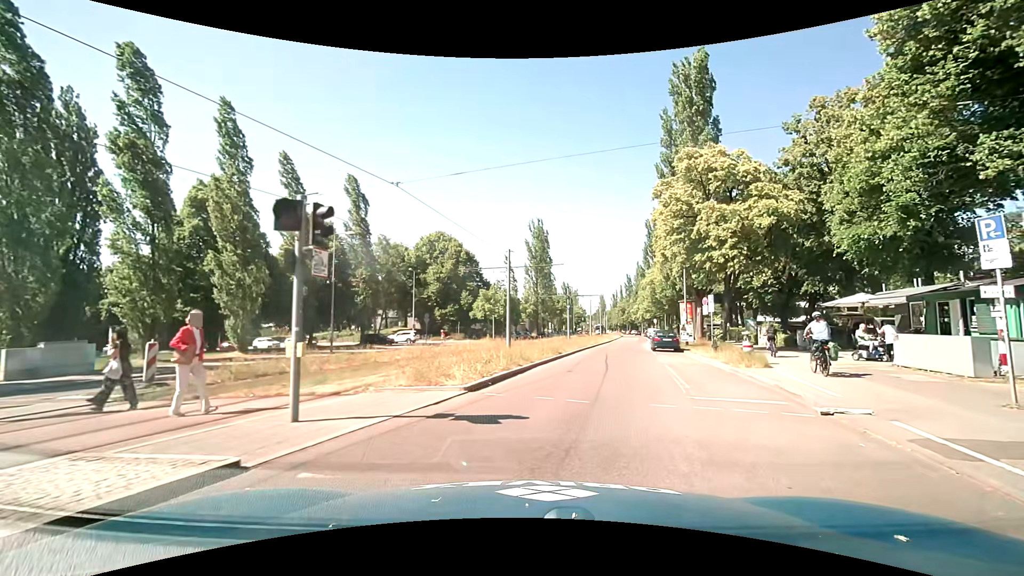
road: secondary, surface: asphalt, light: Day
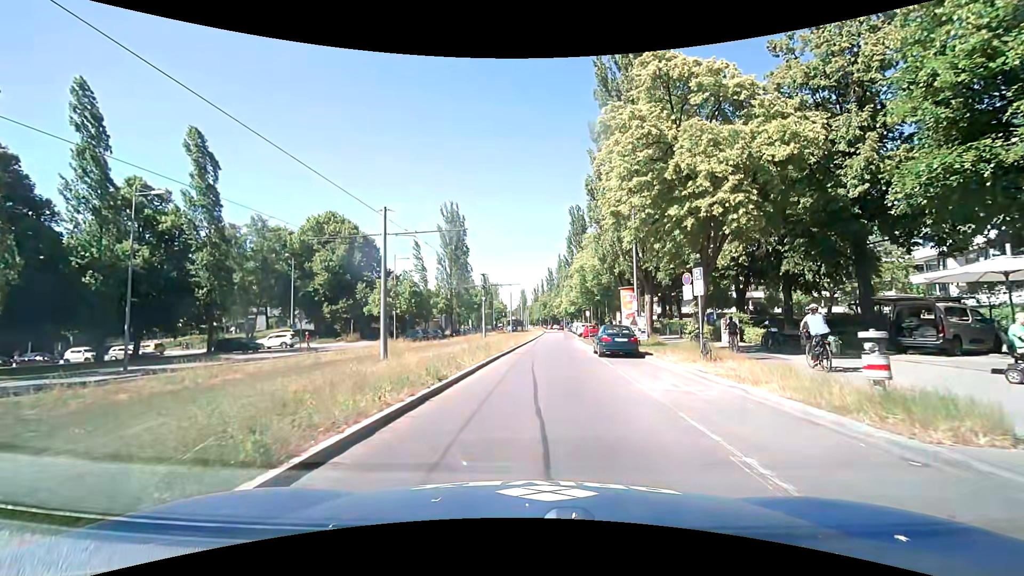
(+1.2, +11.9) m; +9°
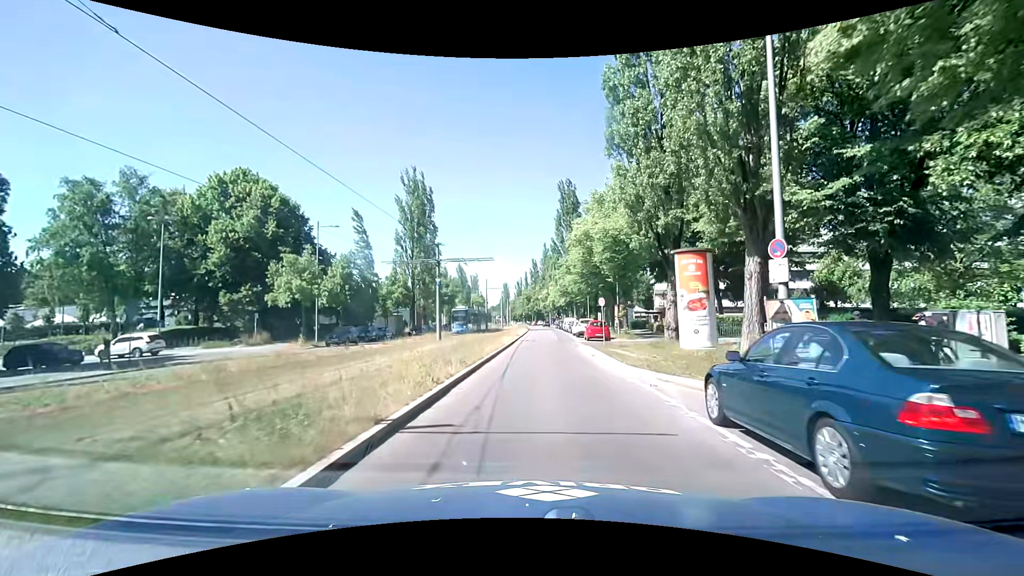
(+0.2, +18.1) m; +1°
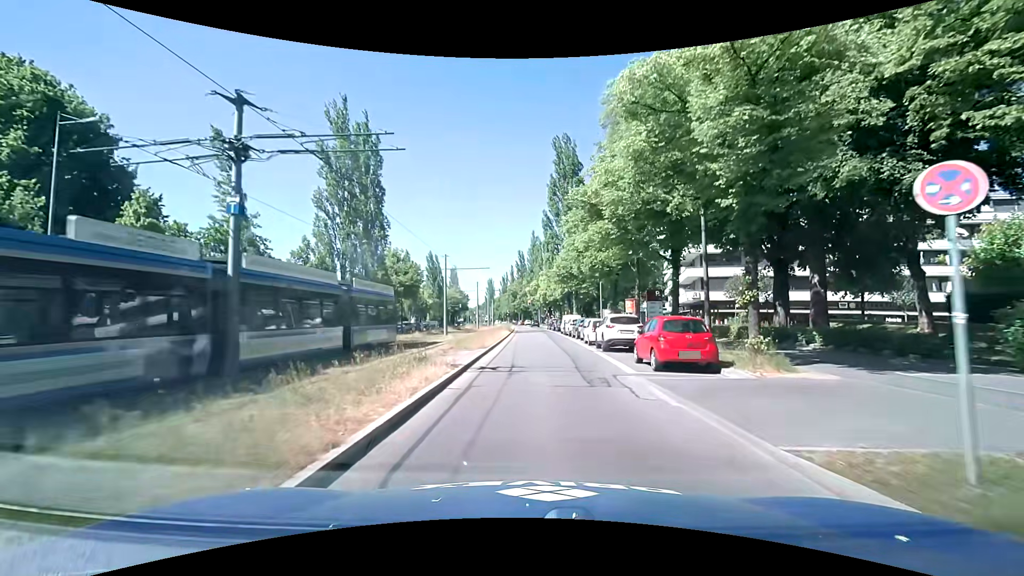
(+0.3, +23.2) m; +2°
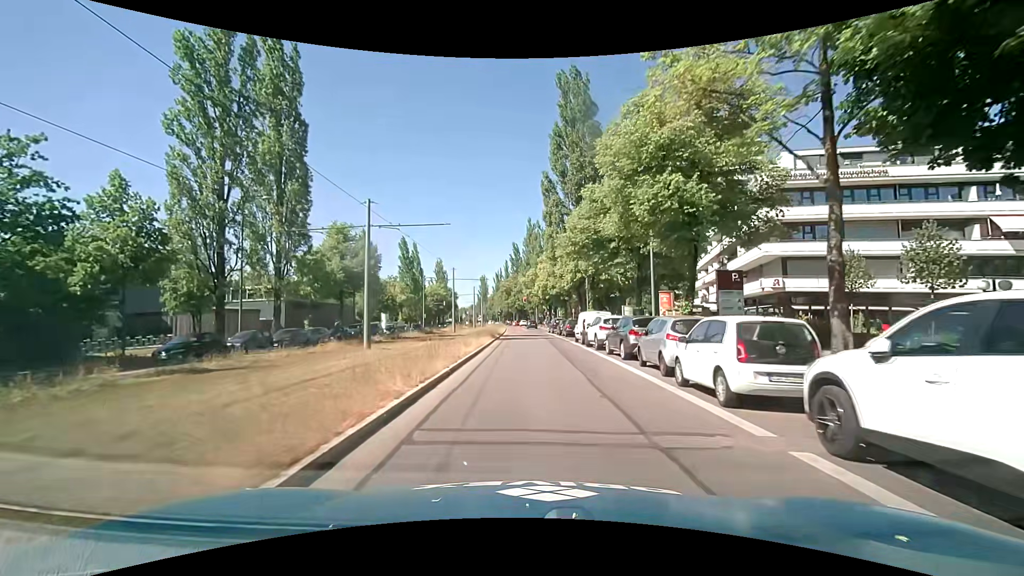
(-0.1, +19.9) m; 0°
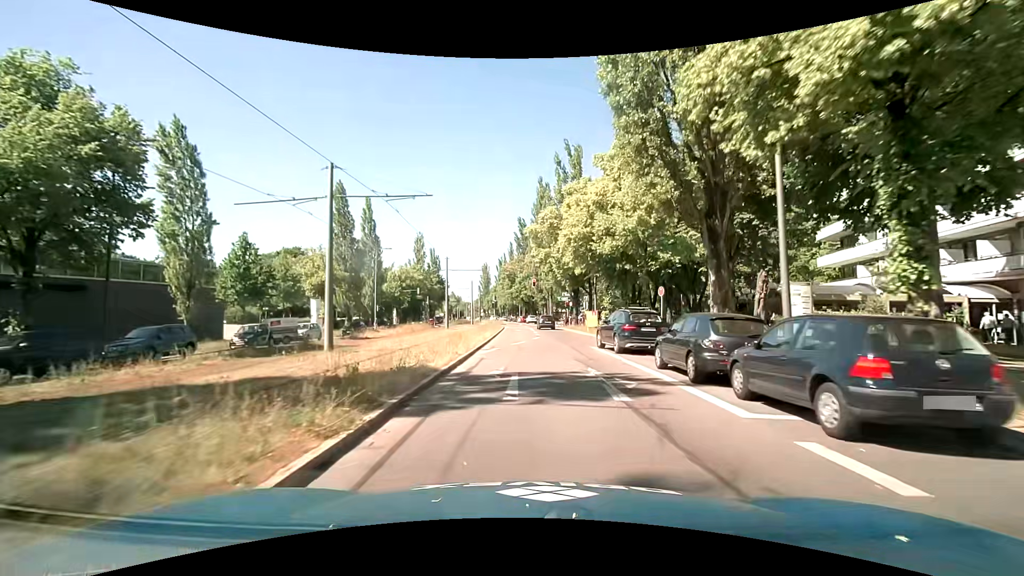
(-0.8, +35.3) m; -2°
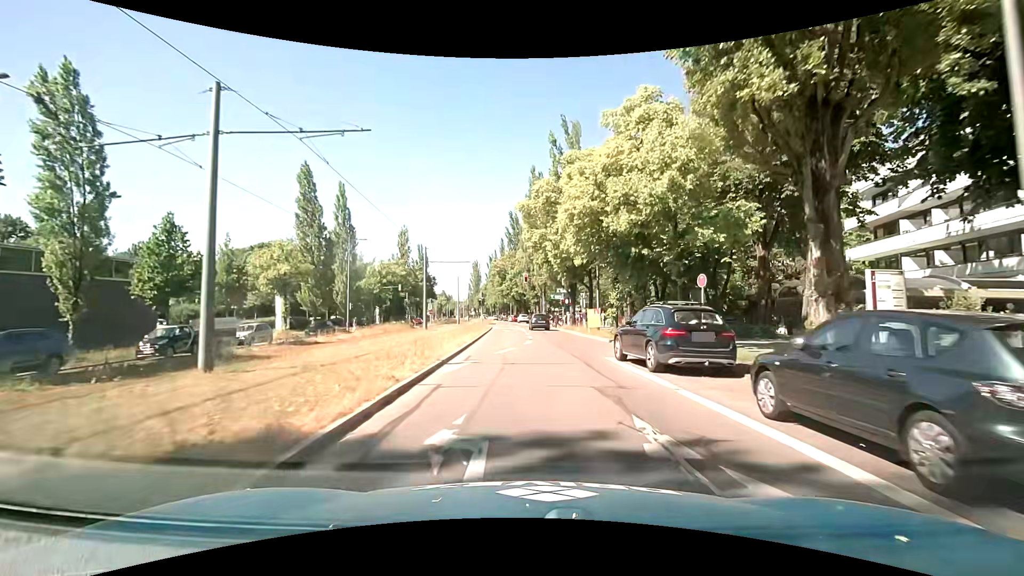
(+0.1, +6.3) m; +1°
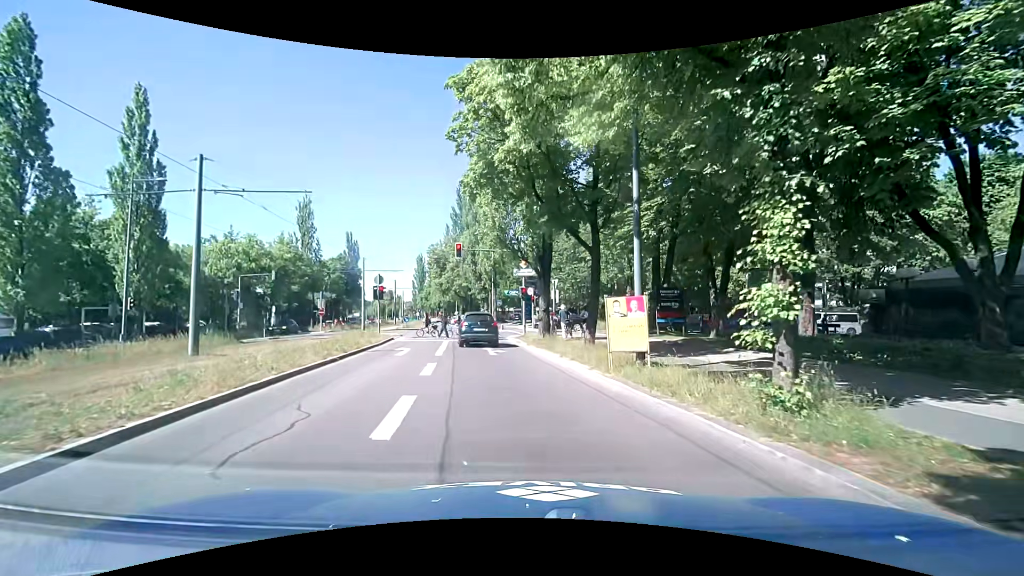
(+1.0, +23.3) m; +5°
